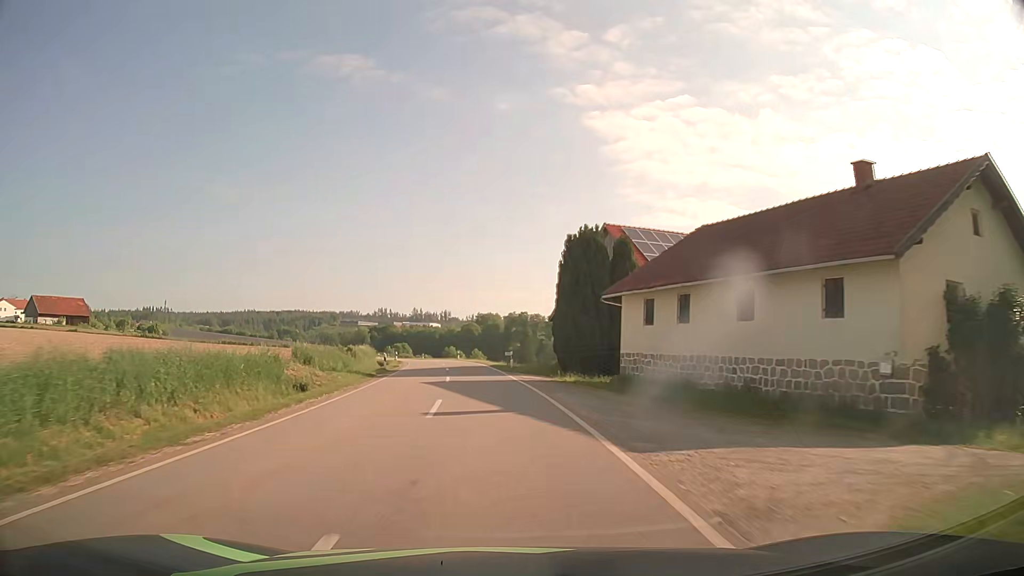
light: Day
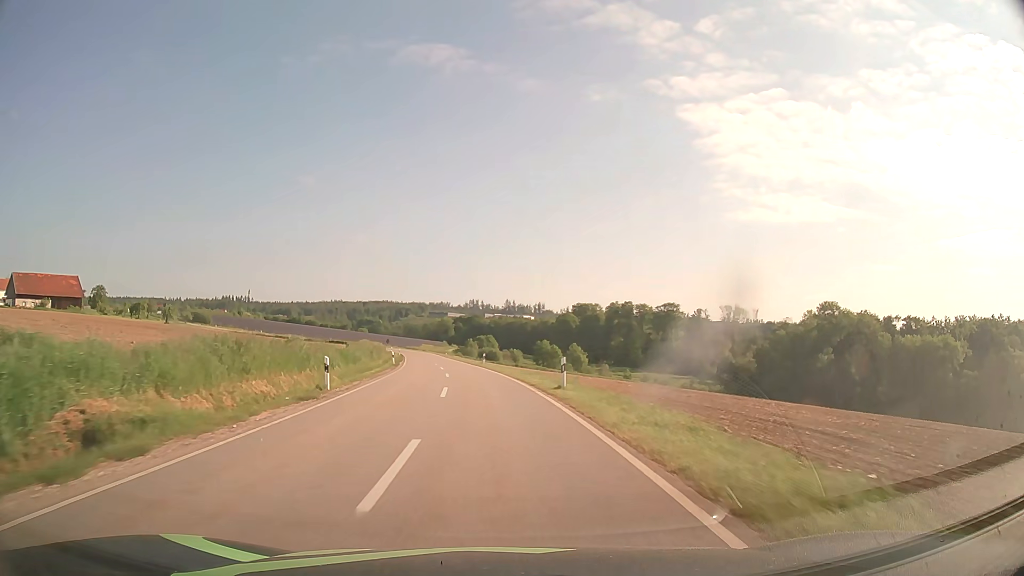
(-4.3, +55.9) m; -8°
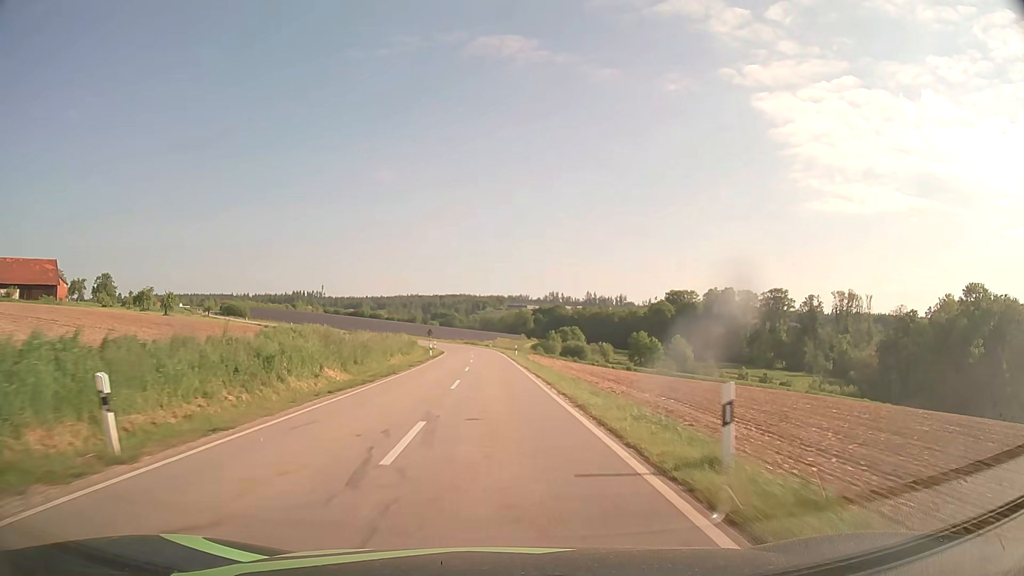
(-3.1, +46.2) m; -7°
(0, +10) (0, +20) (0, +30) (-1, +40) (-1, +50) (-2, +60) (-2, +70) (-3, +80) (-5, +90) (-8, +99) m
